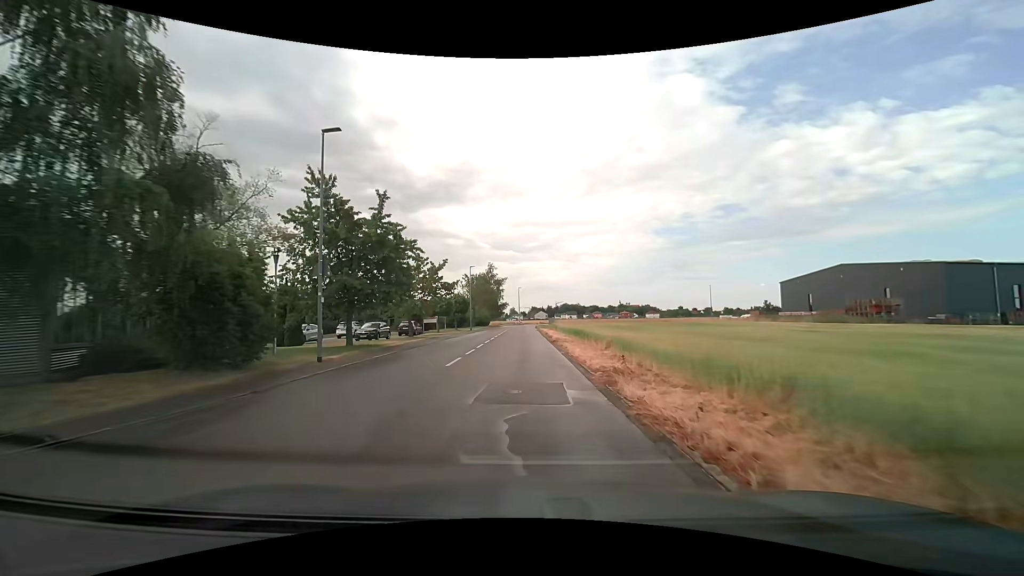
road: tertiary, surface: asphalt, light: Day
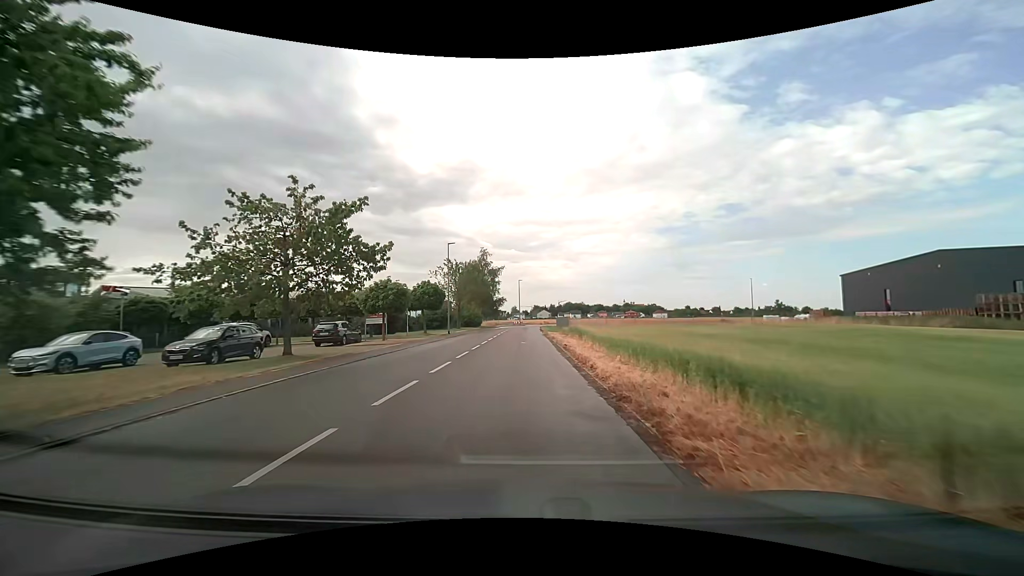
(-0.1, +20.2) m; 0°
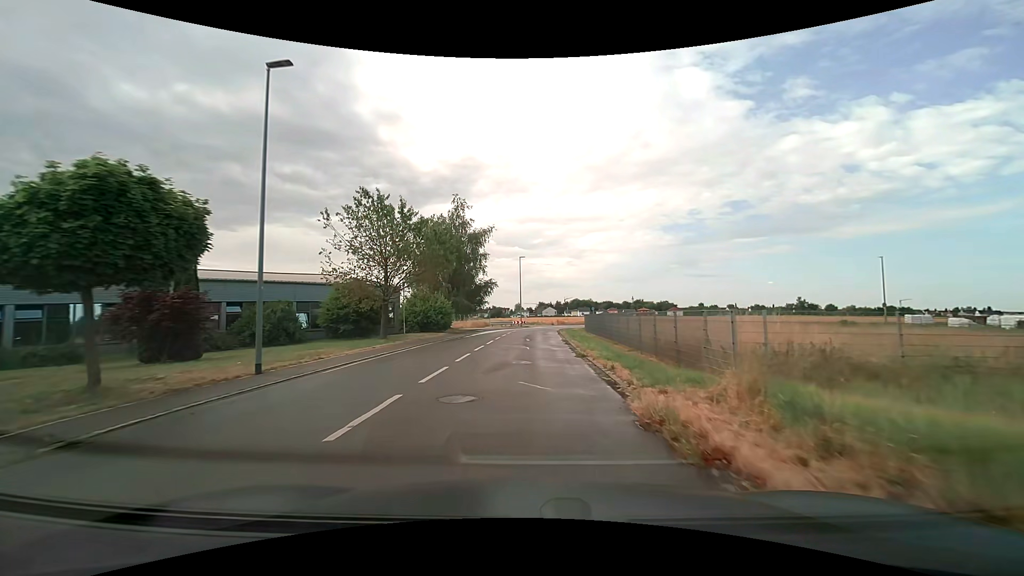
(-0.2, +34.1) m; -1°
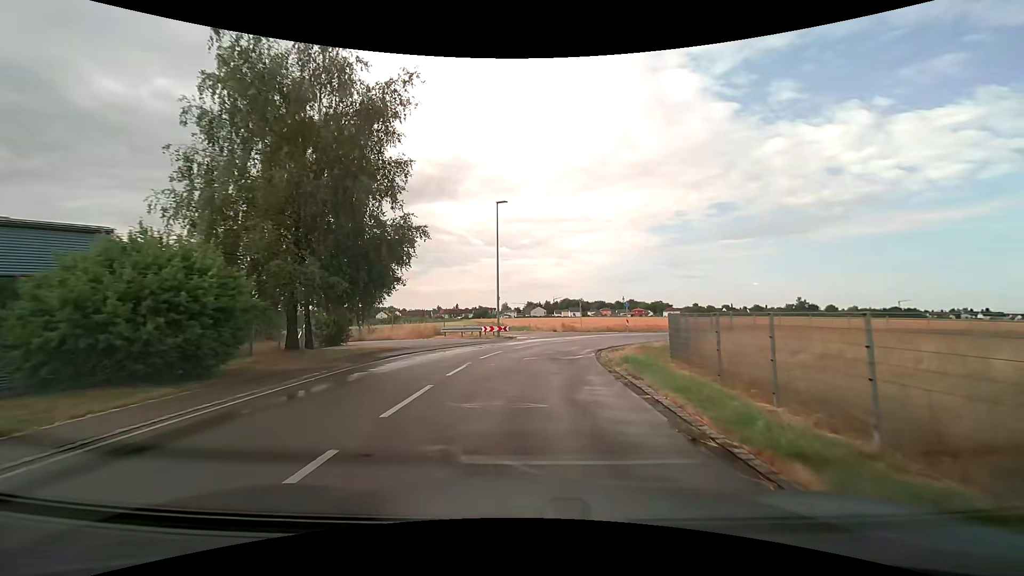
(+0.3, +30.1) m; +2°
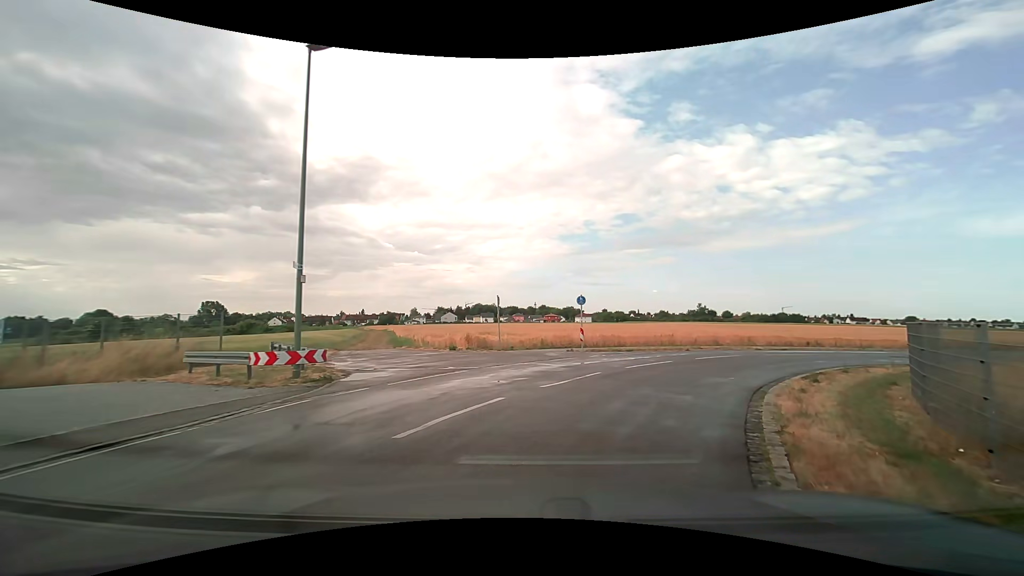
(+1.2, +18.3) m; +9°
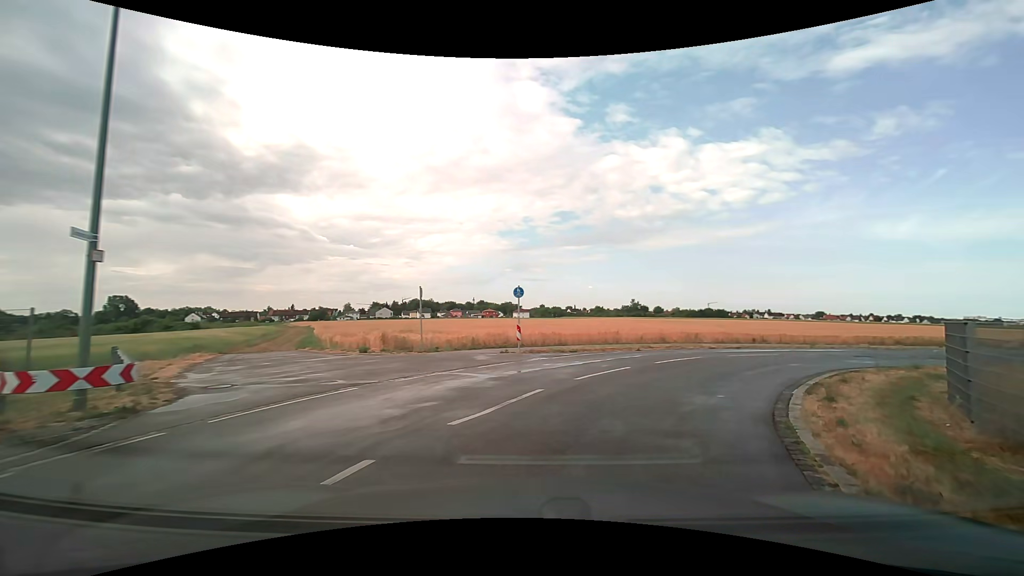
(+0.2, +3.6) m; +6°
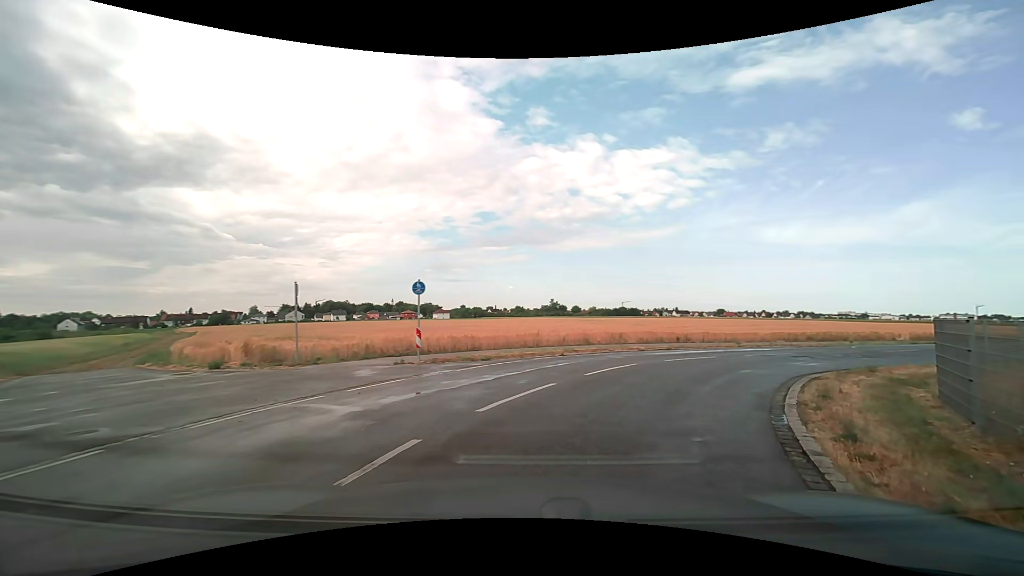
(+0.3, +3.4) m; +10°
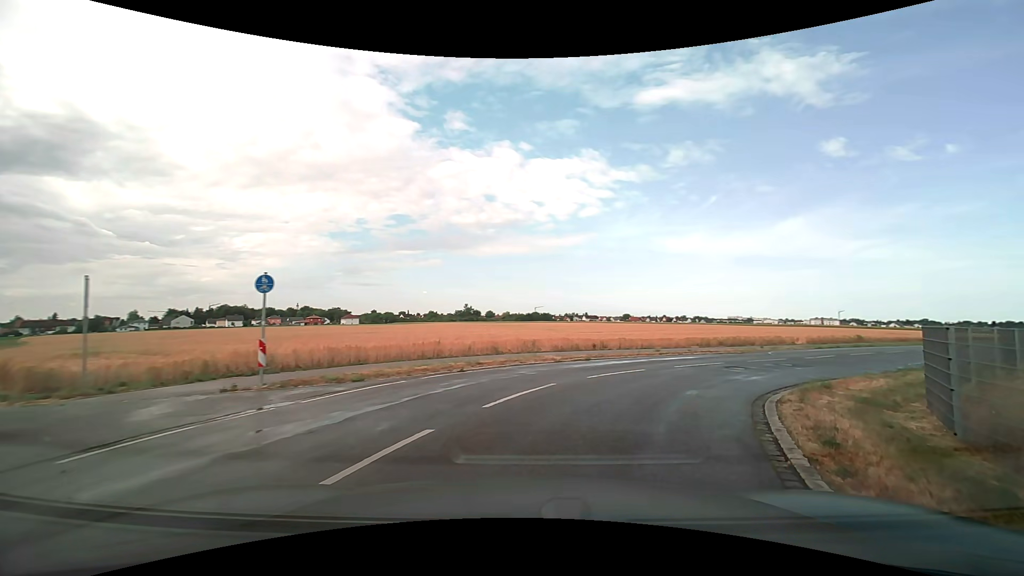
(+0.3, +3.5) m; +10°
